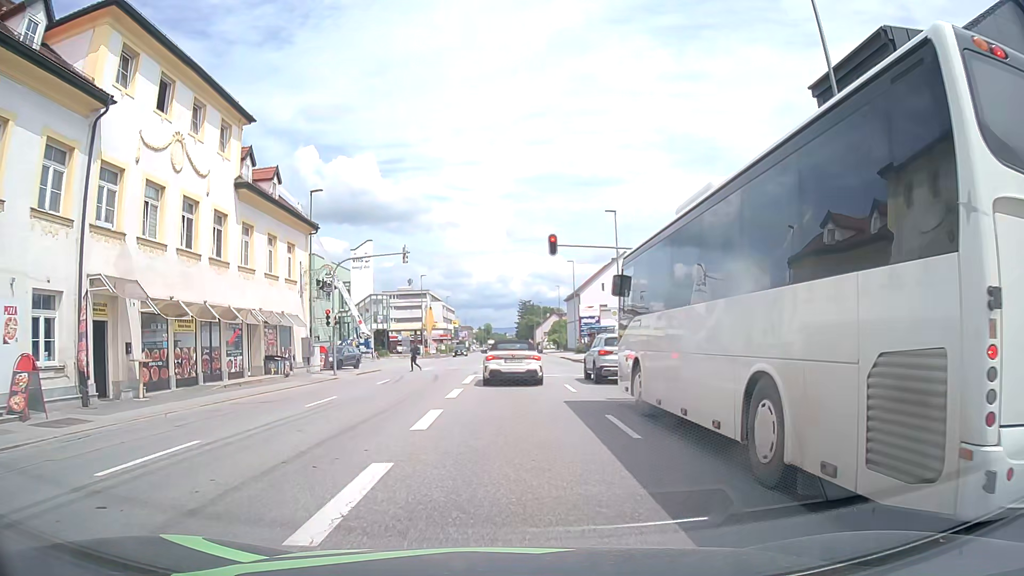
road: tertiary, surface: asphalt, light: Day
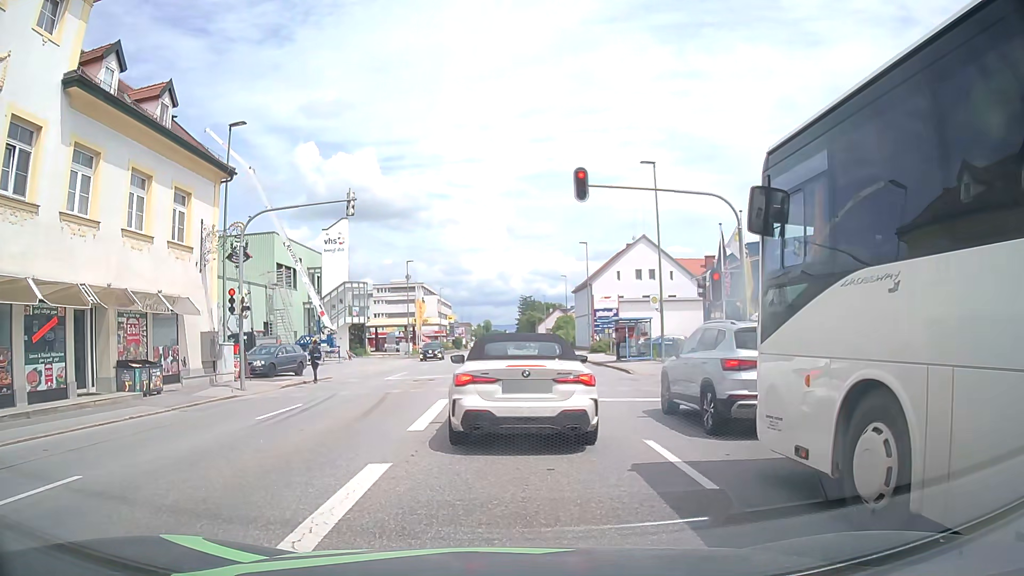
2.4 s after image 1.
(0.0, +12.0) m; 0°
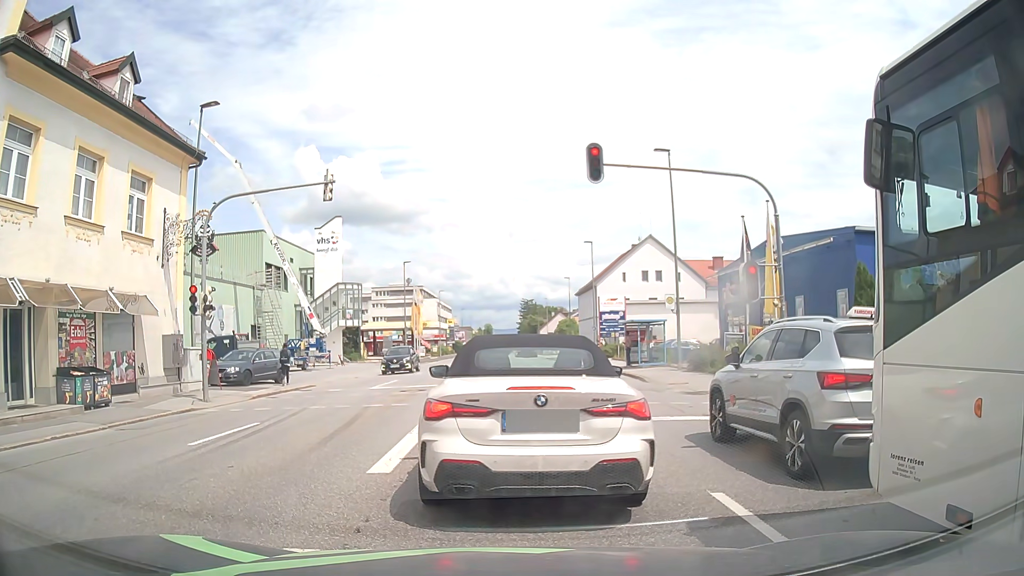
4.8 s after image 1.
(0.0, +2.8) m; +2°
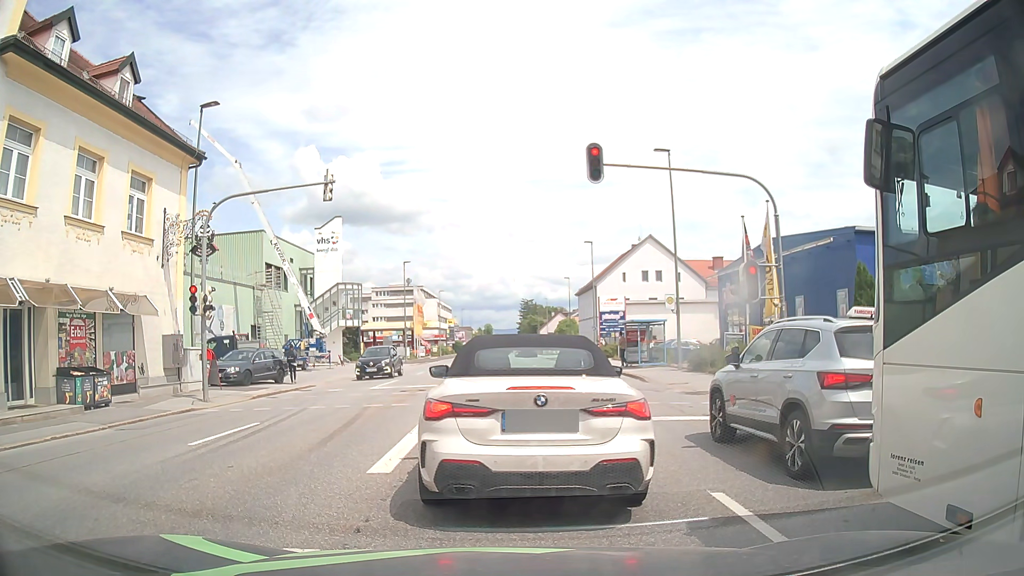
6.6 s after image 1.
(0.0, 0.0) m; 0°
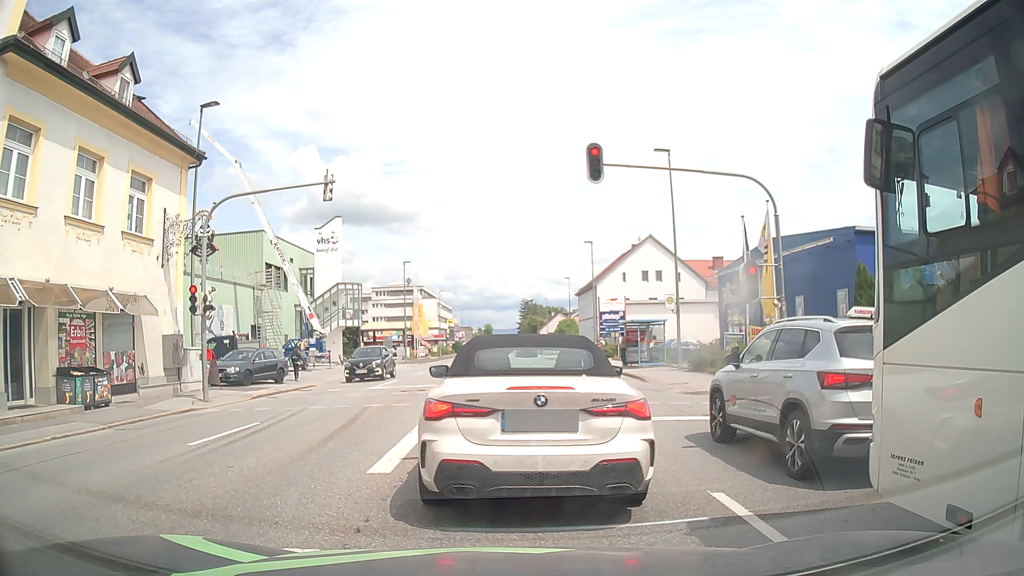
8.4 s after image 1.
(0.0, 0.0) m; 0°
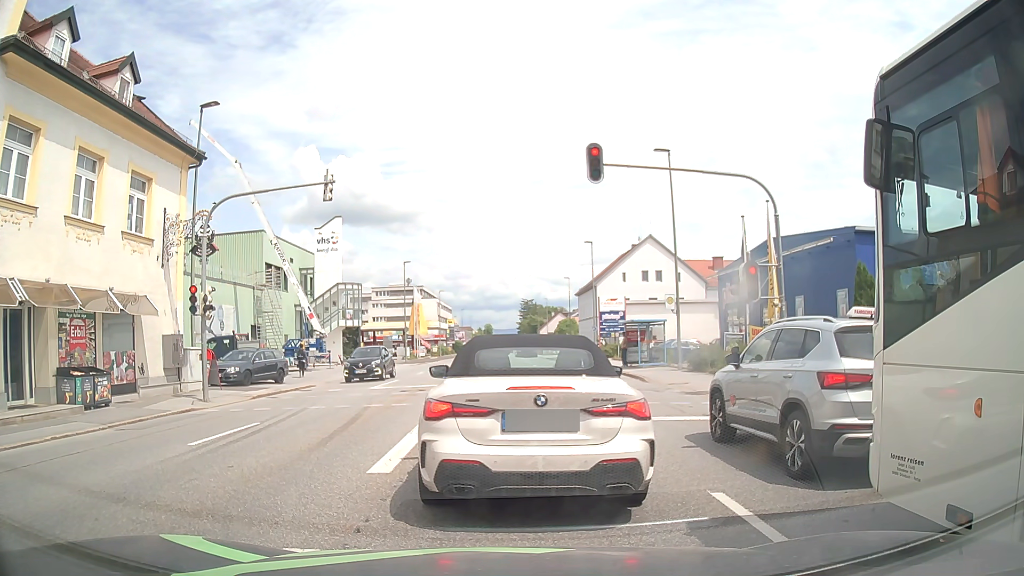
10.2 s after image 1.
(0.0, 0.0) m; 0°
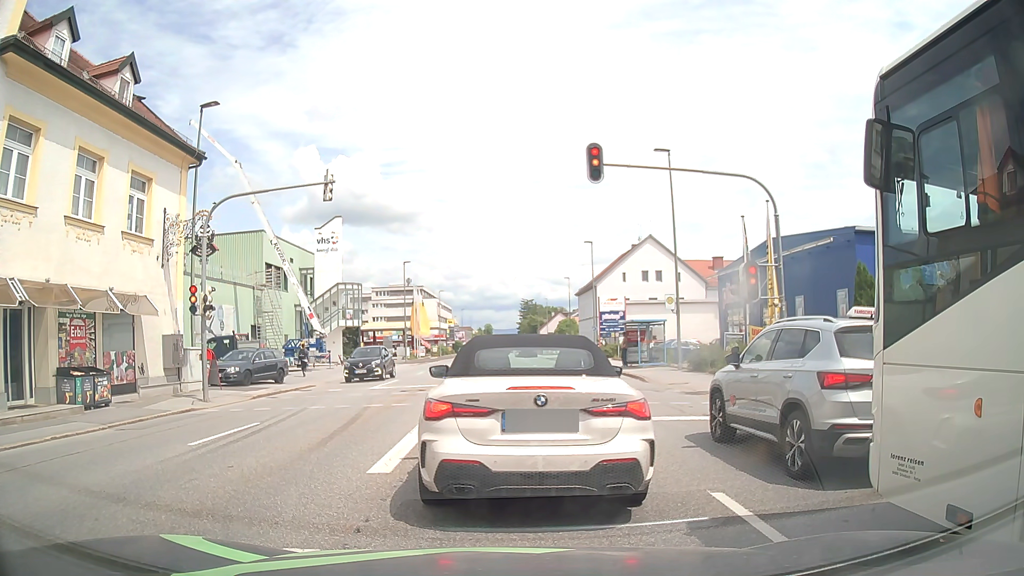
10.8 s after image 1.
(0.0, 0.0) m; 0°
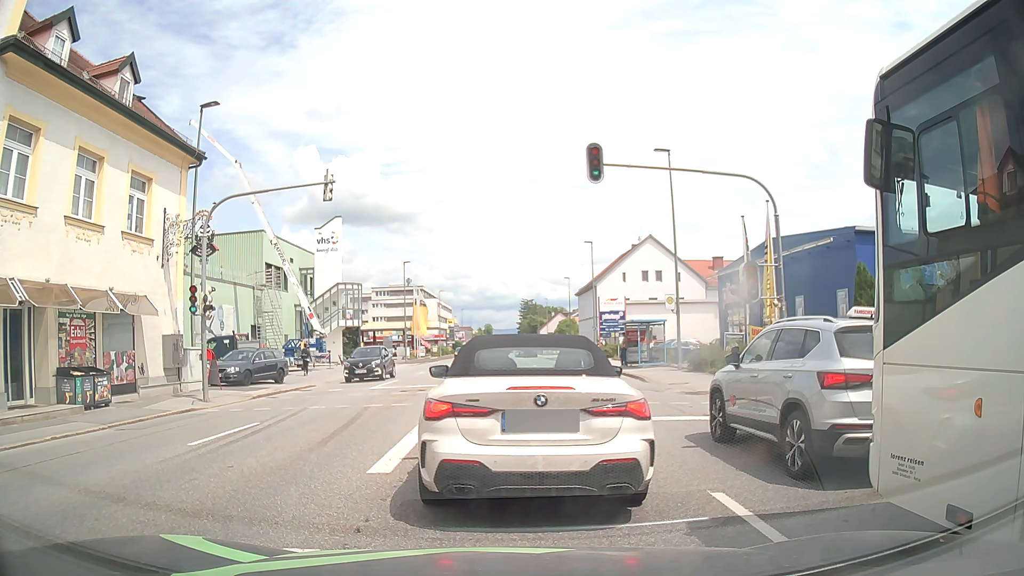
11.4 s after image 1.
(0.0, 0.0) m; 0°
(0, +10) (-1, +20) (-1, +30) (-1, +40) (-2, +50) (-2, +60) (-2, +70) (-2, +80) (-3, +90) (-3, +100) m
